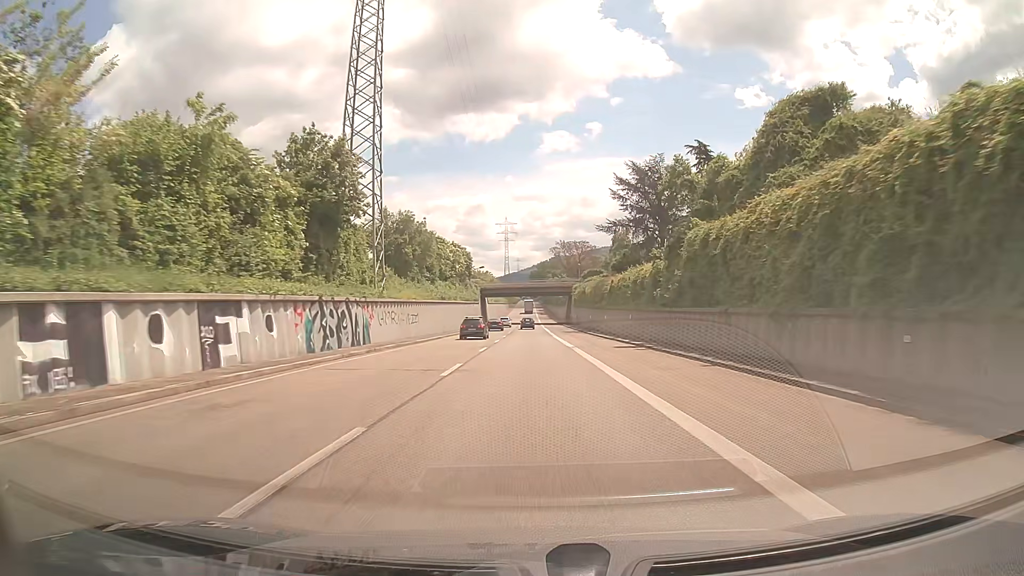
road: trunk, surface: asphalt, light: Day
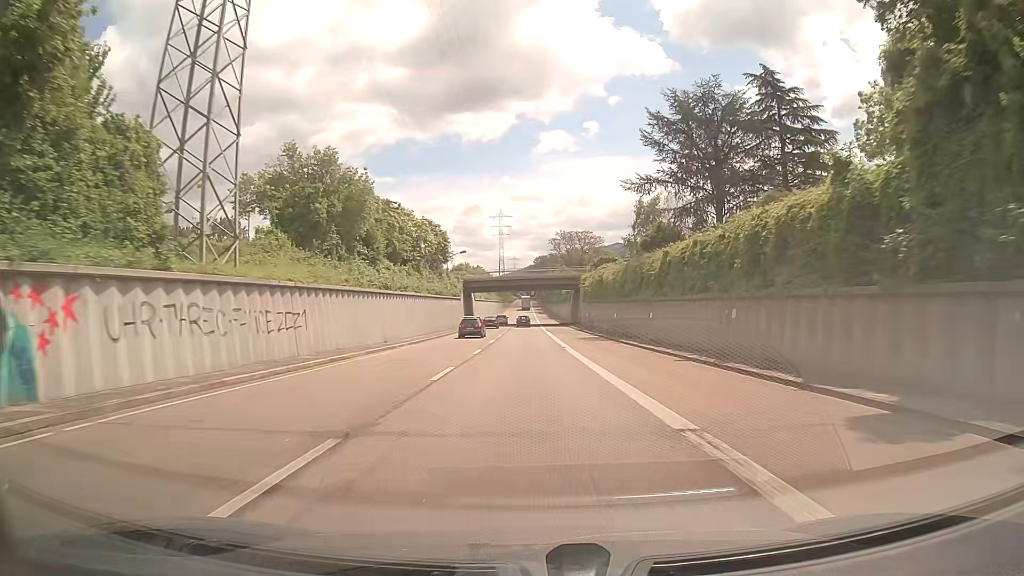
(+0.1, +24.6) m; 0°
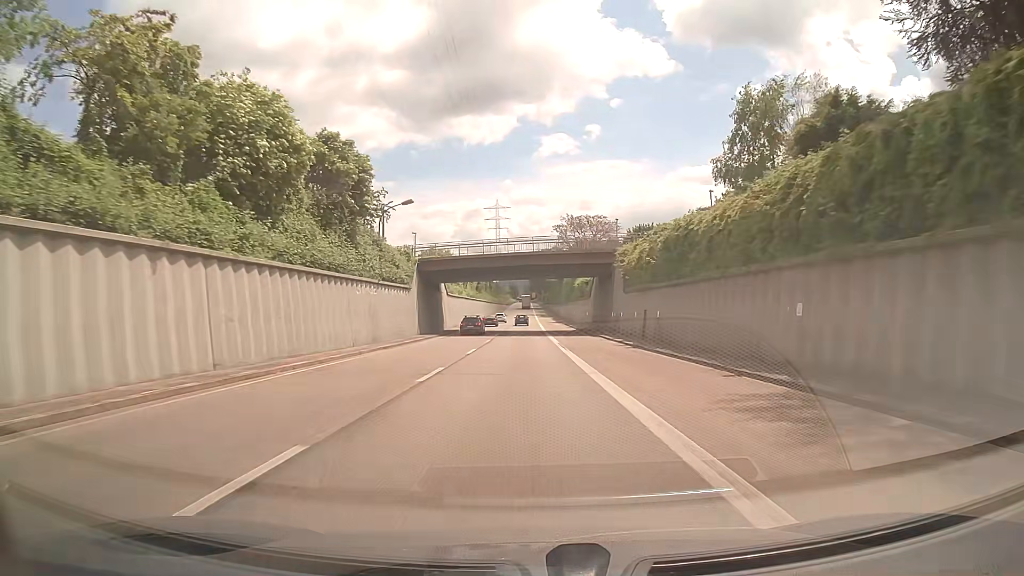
(+0.1, +36.4) m; 0°
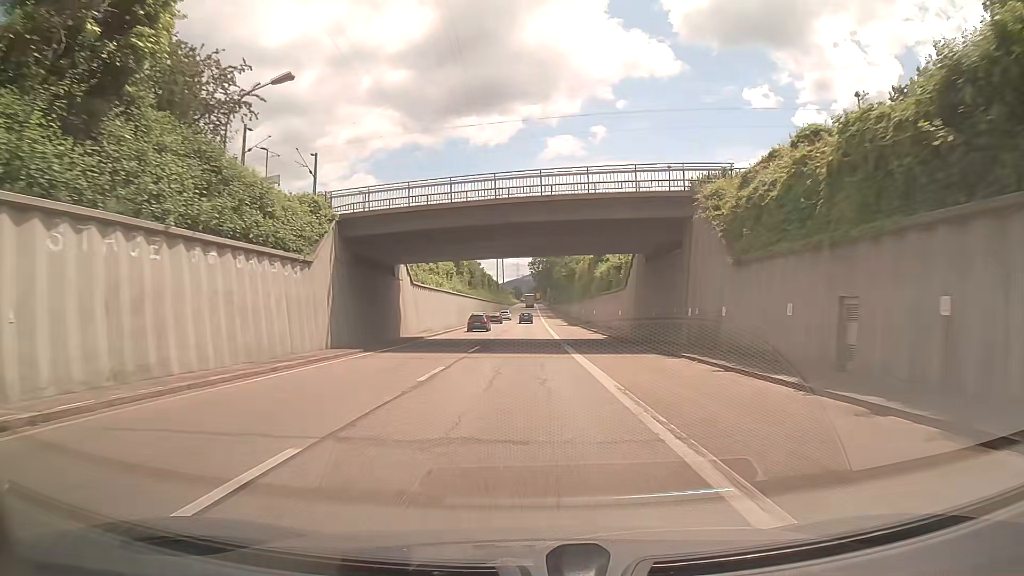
(-0.2, +24.4) m; 0°
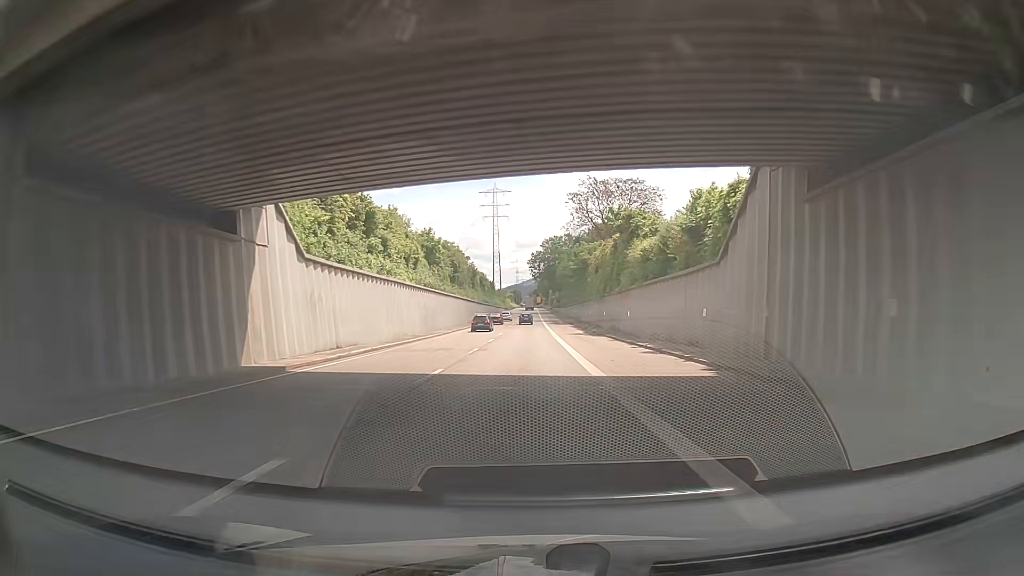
(0.0, +24.6) m; 0°
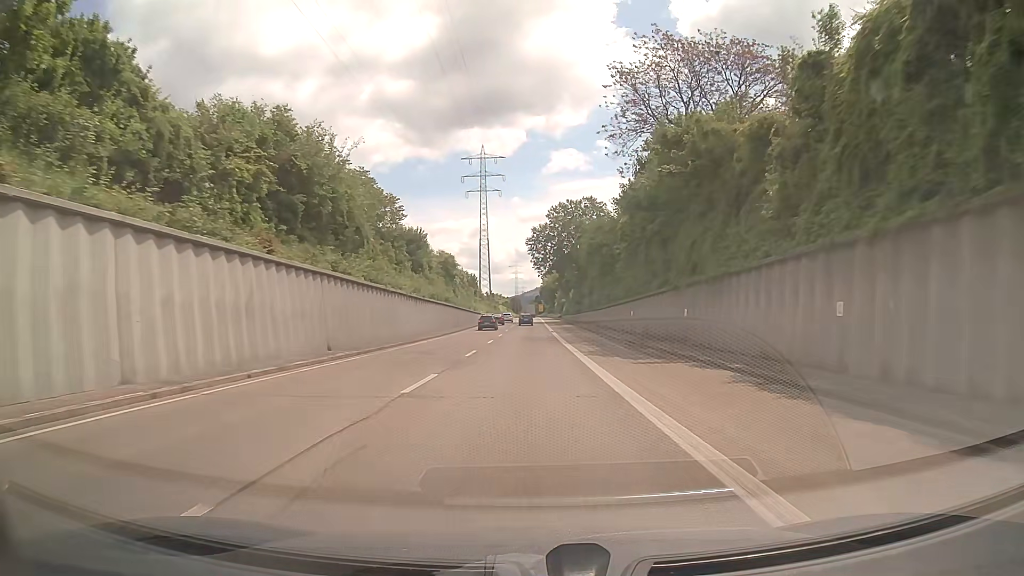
(-0.5, +62.0) m; 0°
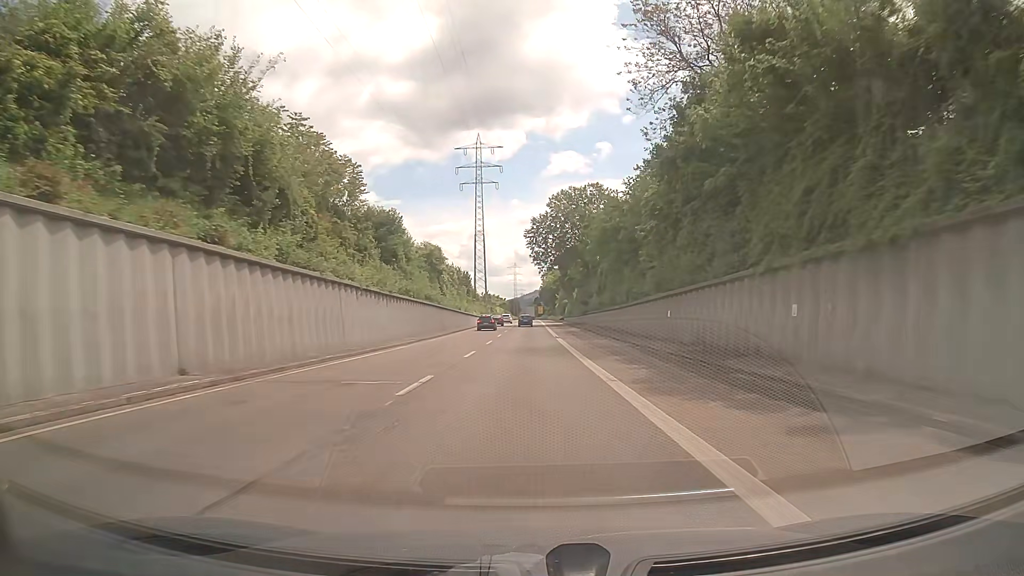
(-0.1, +12.4) m; 0°
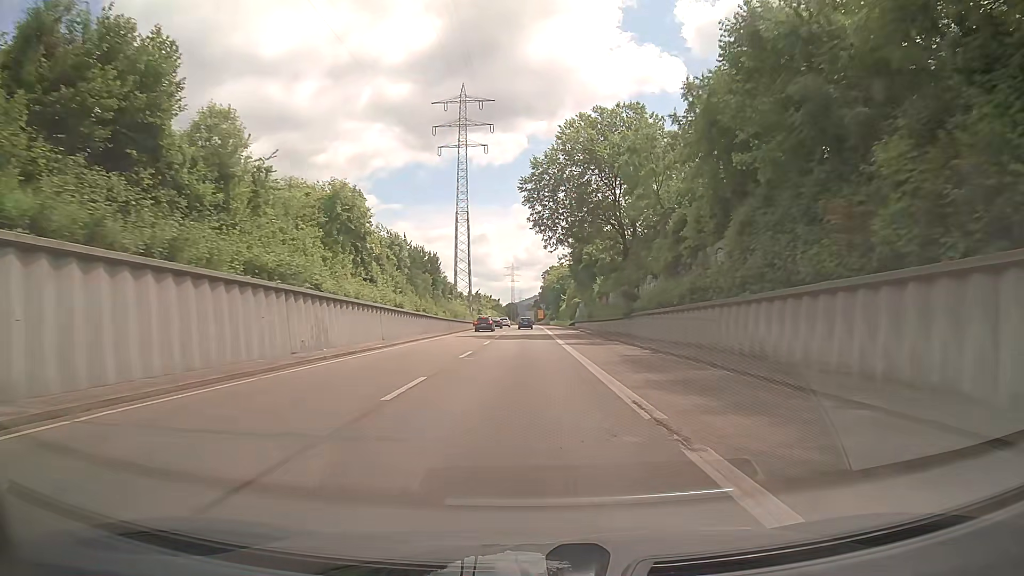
(0.0, +37.0) m; 0°
(0, +10) (0, +20) (0, +30) (0, +40) (0, +50) (0, +60) (-1, +70) (-1, +80) (-1, +90) (-1, +100) m
